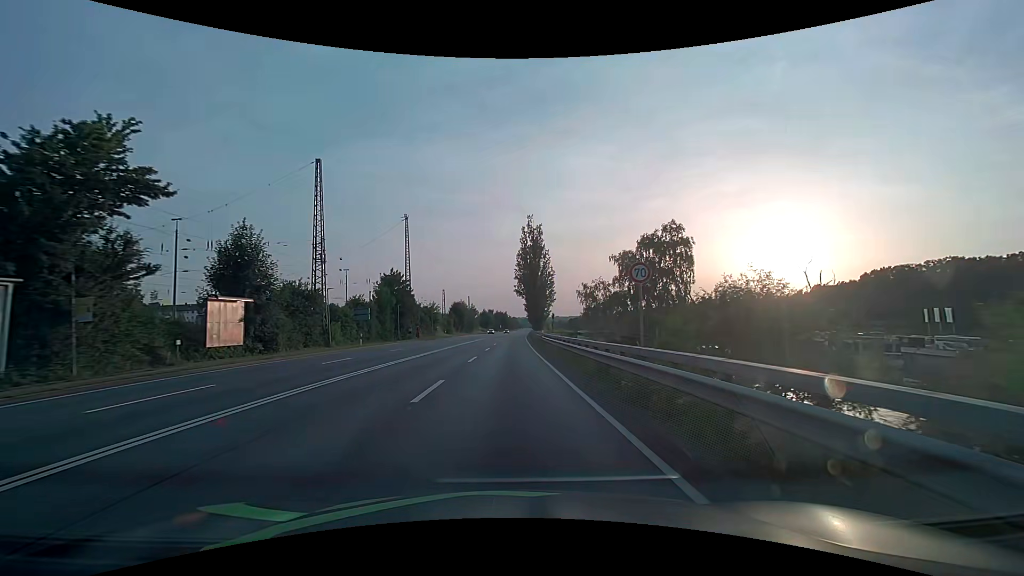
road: primary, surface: asphalt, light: Day
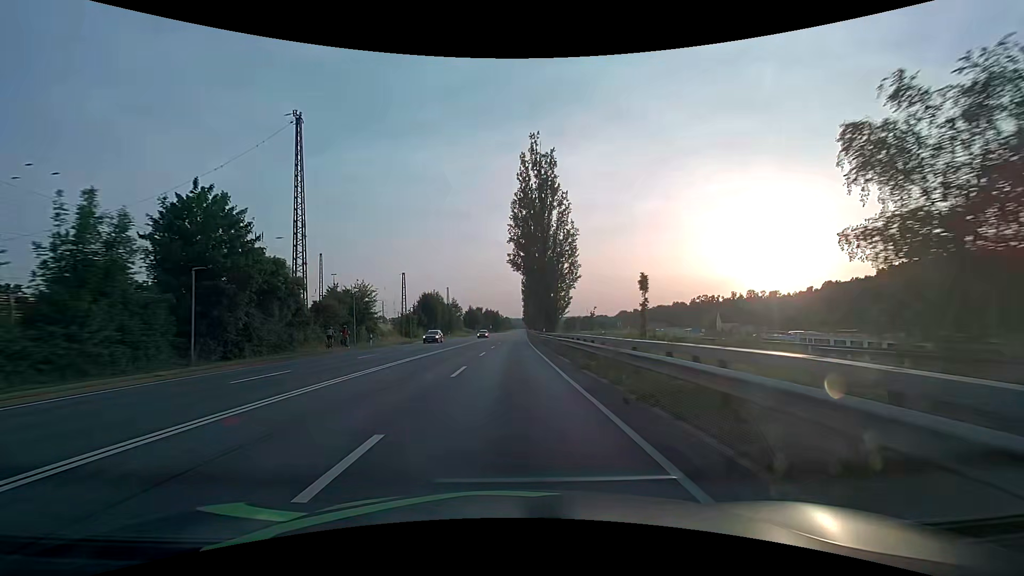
(+0.4, +43.0) m; +1°
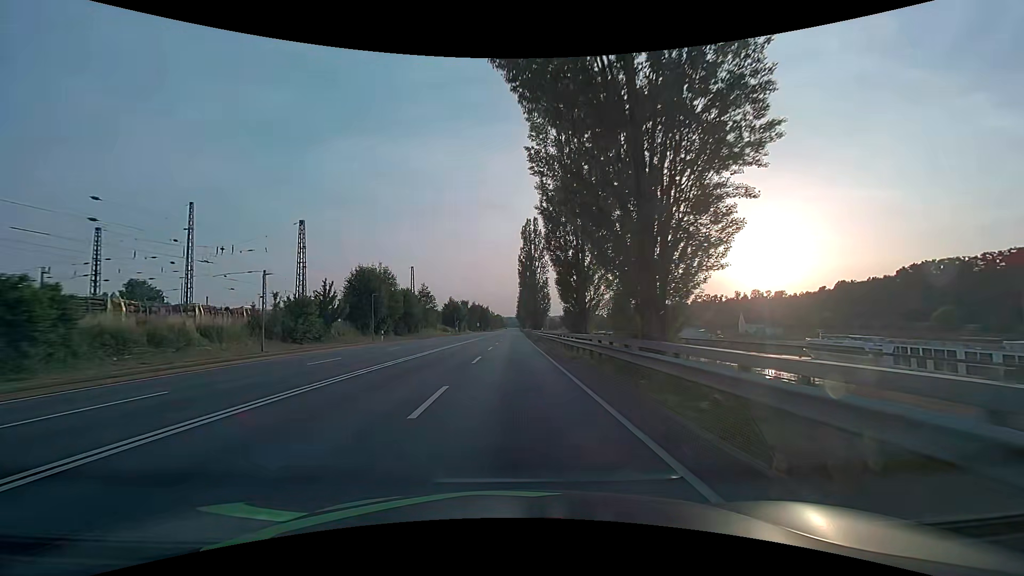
(+0.4, +42.9) m; +1°
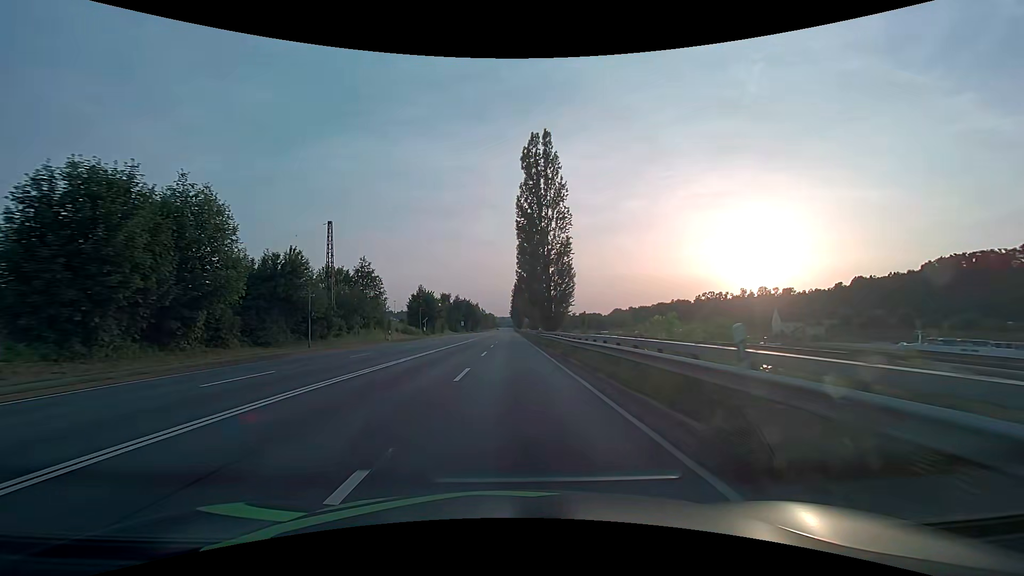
(+0.2, +42.9) m; +1°
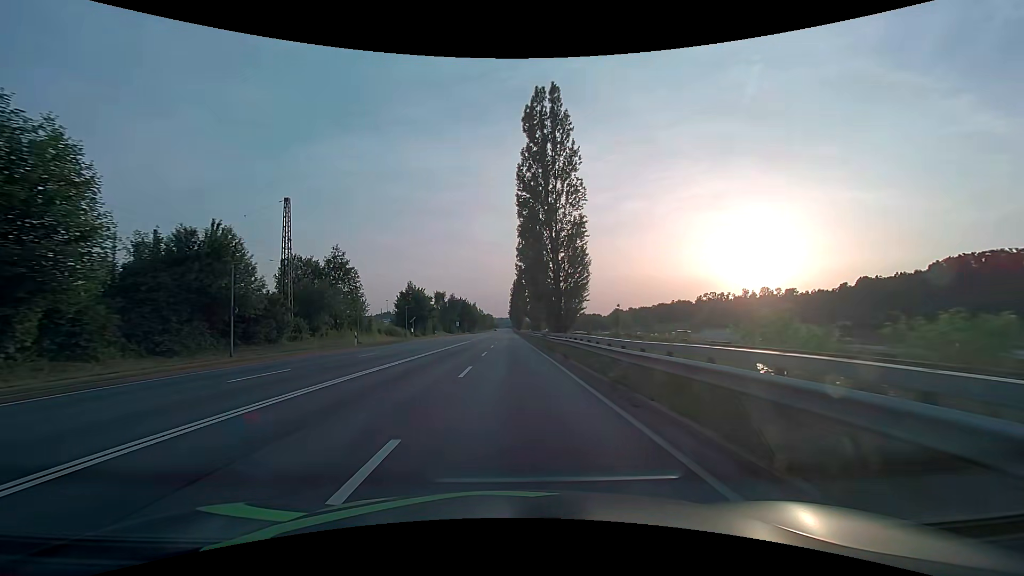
(0.0, +10.7) m; 0°
